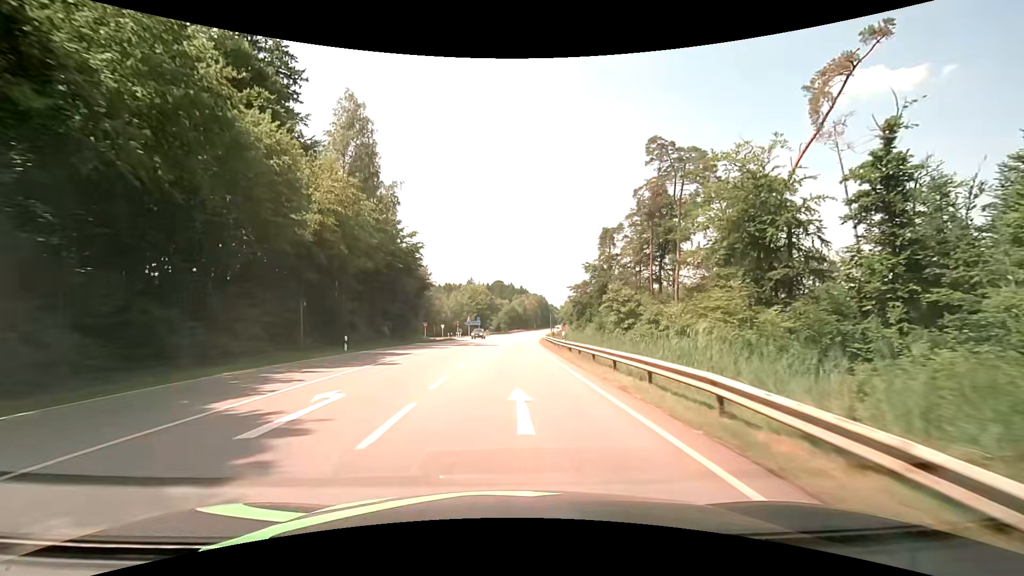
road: secondary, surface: asphalt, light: Day
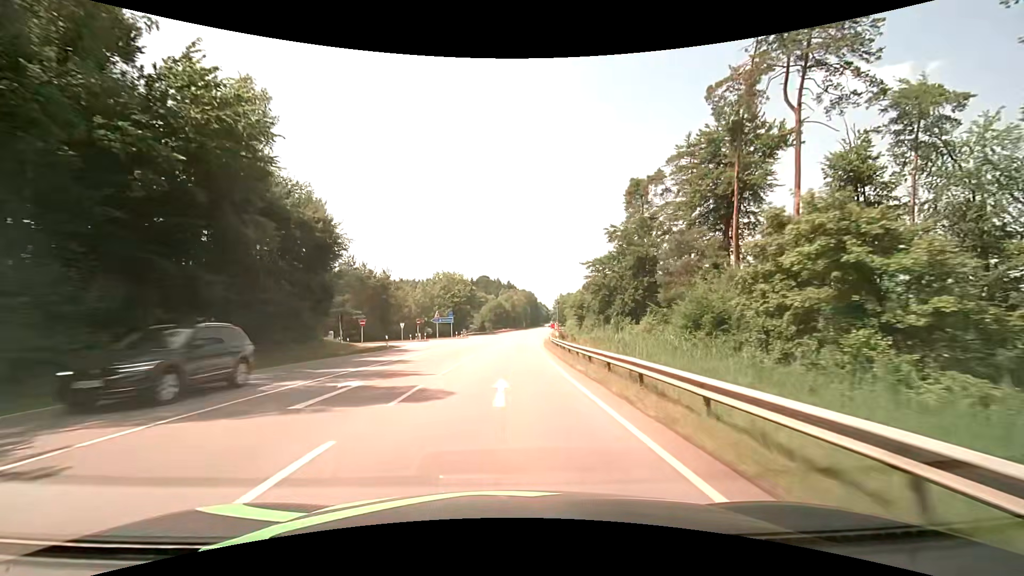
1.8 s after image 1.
(+0.4, +32.4) m; +1°
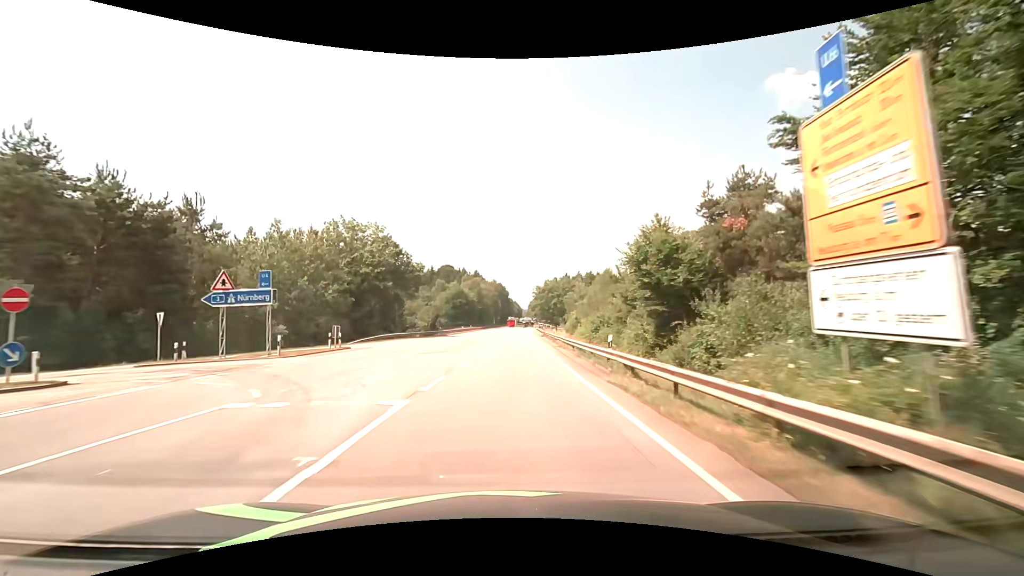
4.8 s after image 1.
(+1.4, +54.0) m; +3°
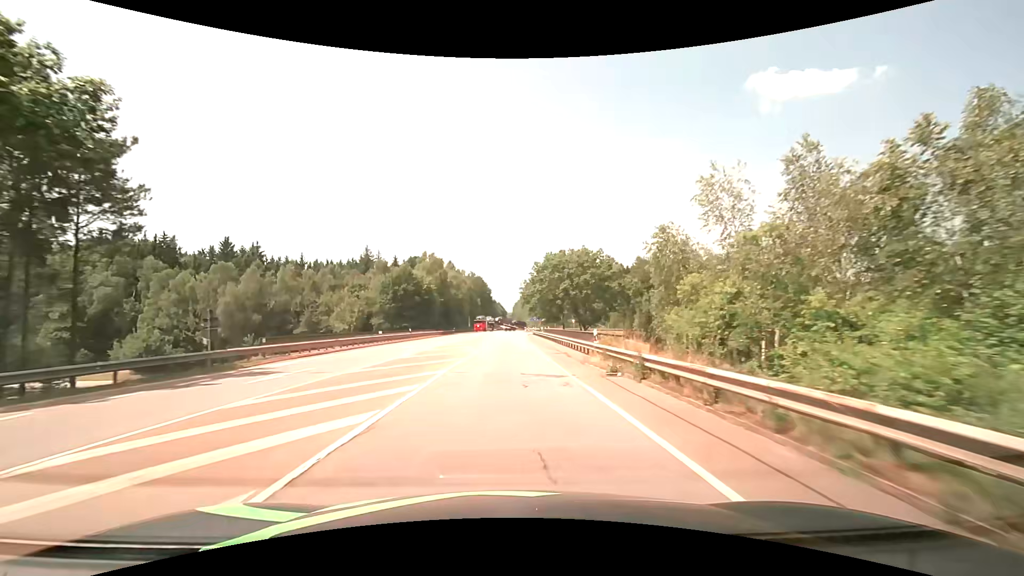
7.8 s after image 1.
(+1.3, +53.8) m; +2°
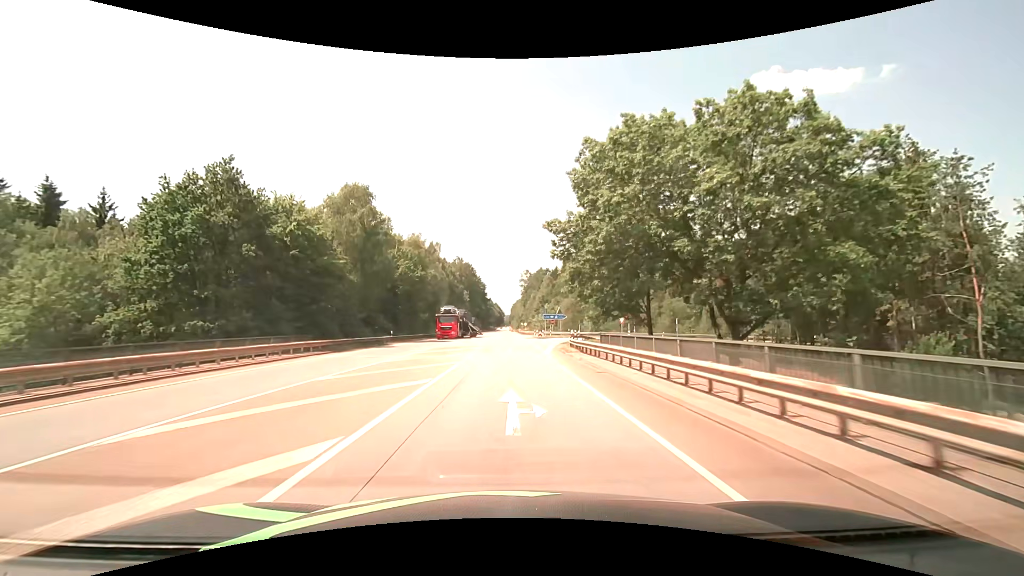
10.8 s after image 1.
(+0.1, +53.5) m; 0°
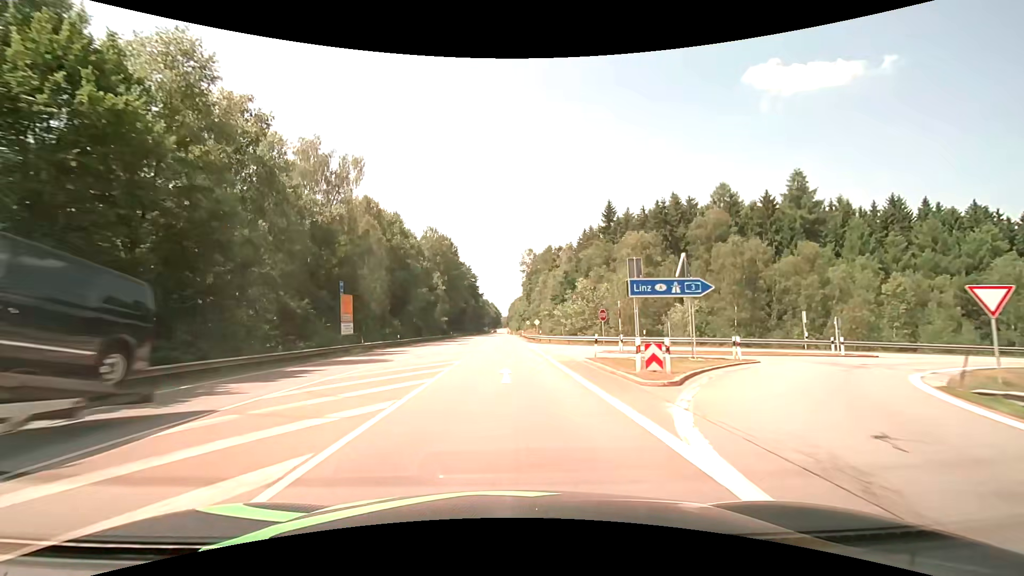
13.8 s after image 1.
(+0.4, +53.6) m; +1°
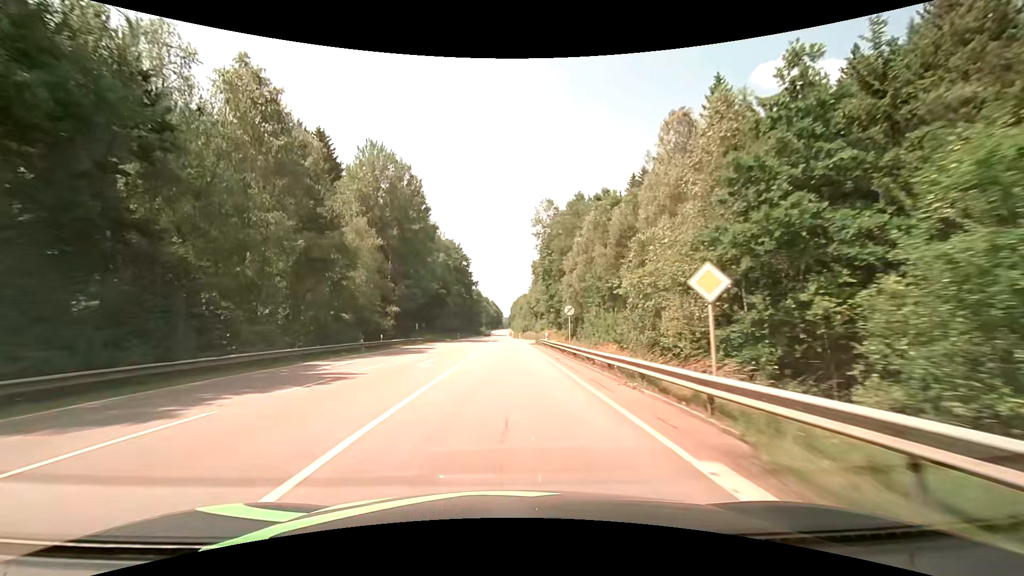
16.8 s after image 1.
(-0.3, +53.8) m; -1°
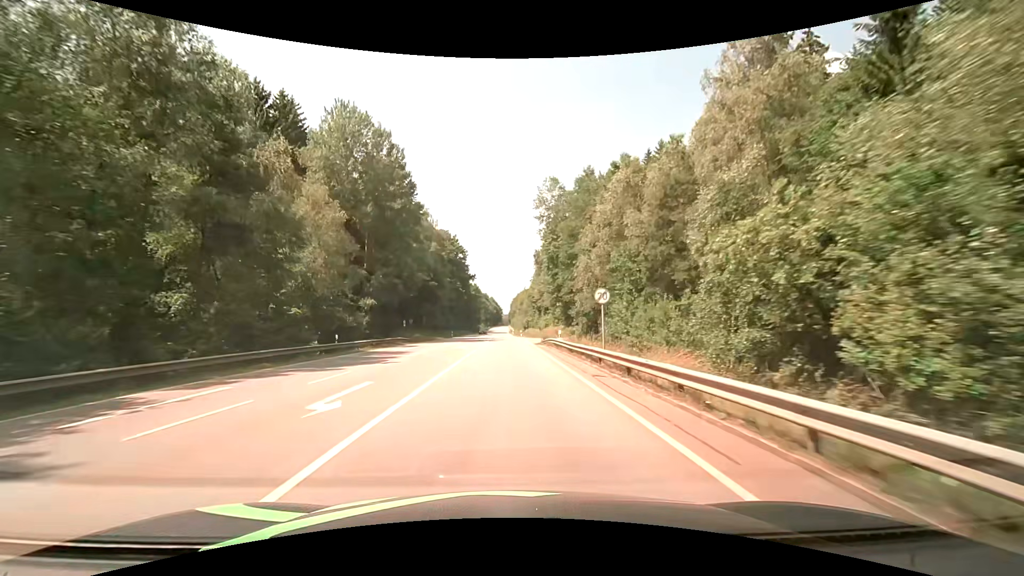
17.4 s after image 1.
(+0.1, +10.7) m; +1°
(0, +10) (0, +20) (0, +30) (0, +40) (-1, +50) (-1, +60) (-1, +70) (-1, +80) (-1, +90) (-2, +100) m
